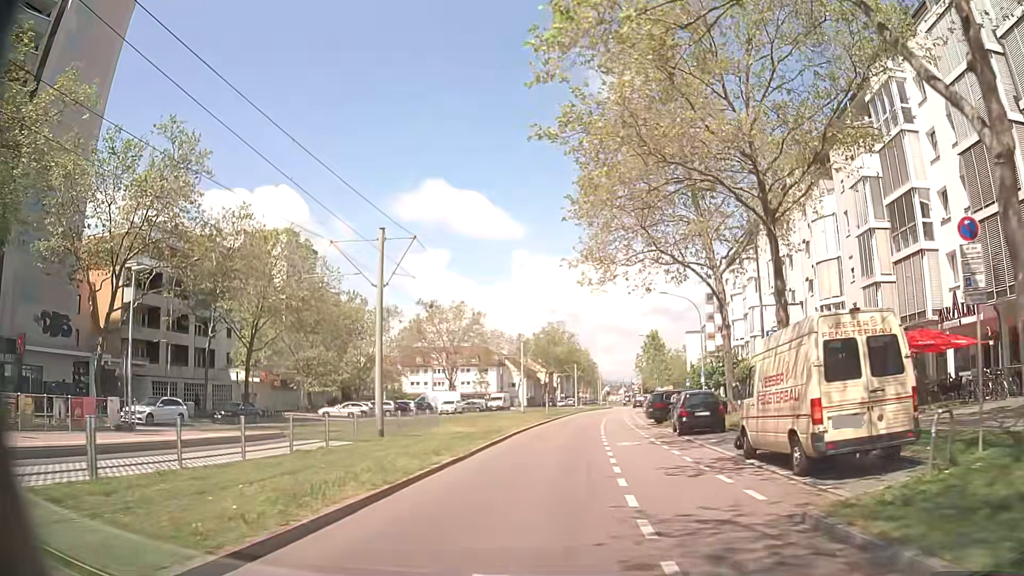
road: tertiary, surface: asphalt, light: Day
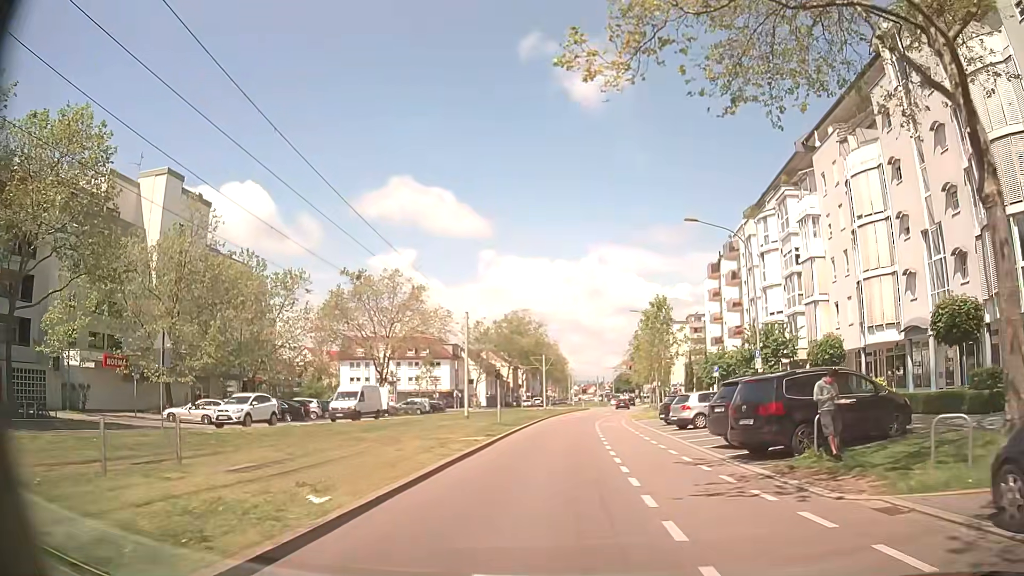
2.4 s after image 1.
(+1.1, +22.3) m; +4°
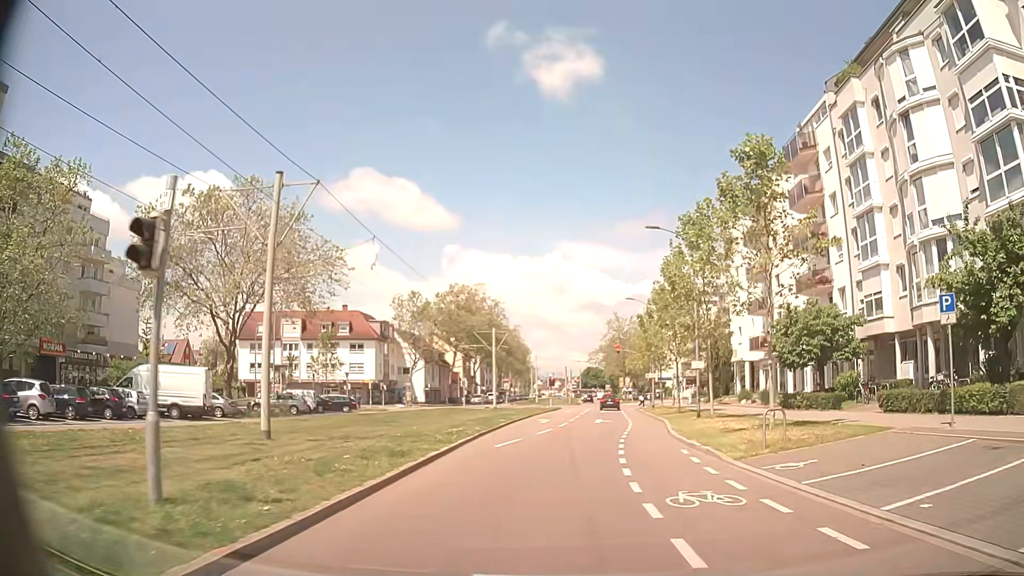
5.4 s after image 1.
(+1.0, +29.1) m; +3°
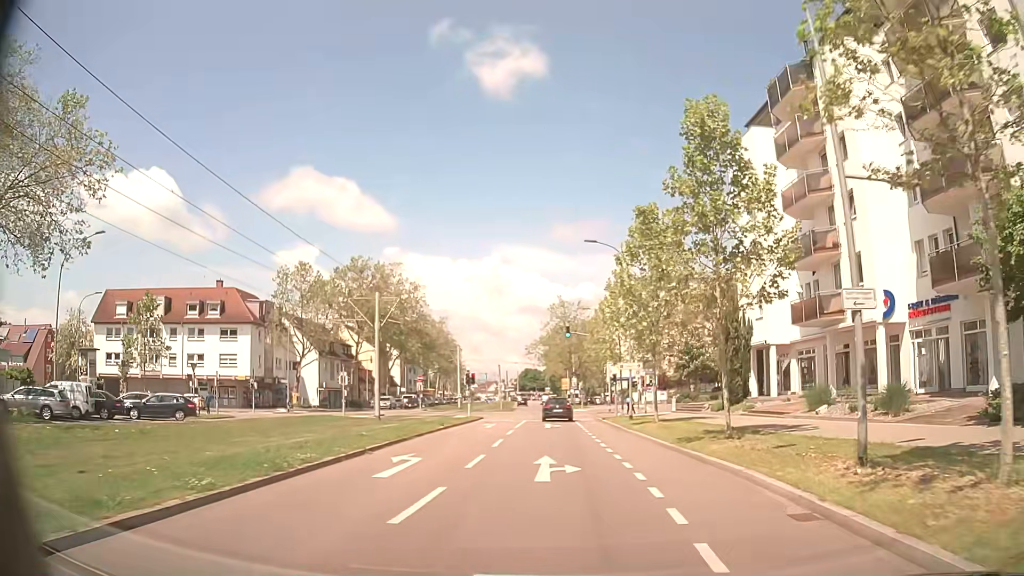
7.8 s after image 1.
(+1.4, +22.1) m; +6°
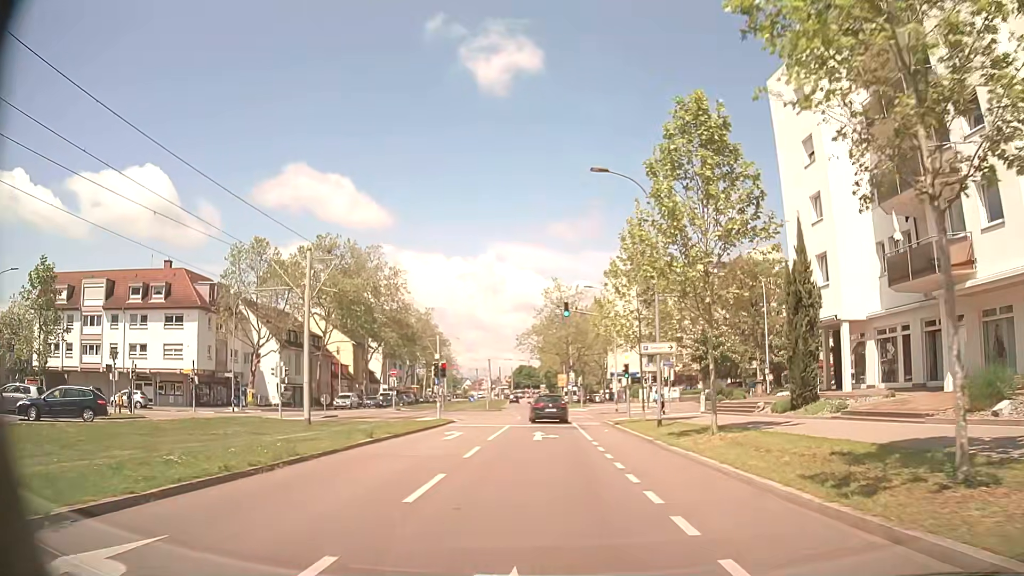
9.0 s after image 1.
(0.0, +10.7) m; 0°
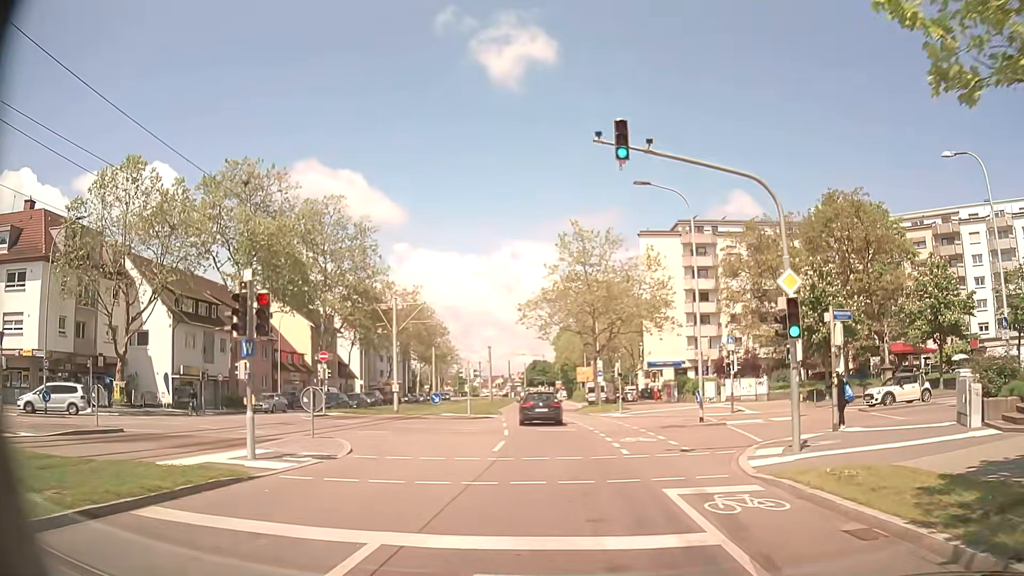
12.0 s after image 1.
(-0.3, +24.3) m; -1°
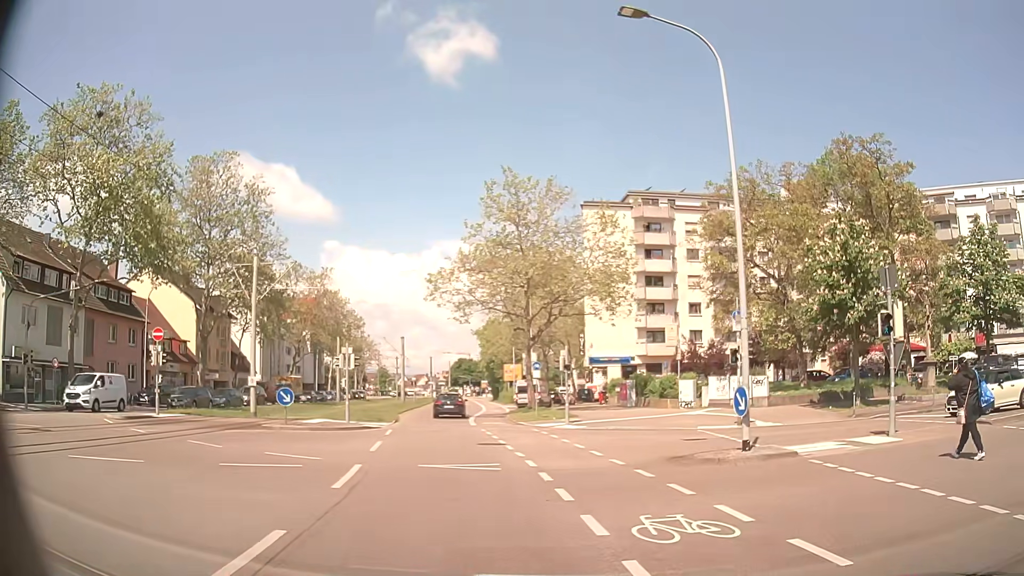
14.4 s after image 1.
(+0.3, +12.3) m; +7°
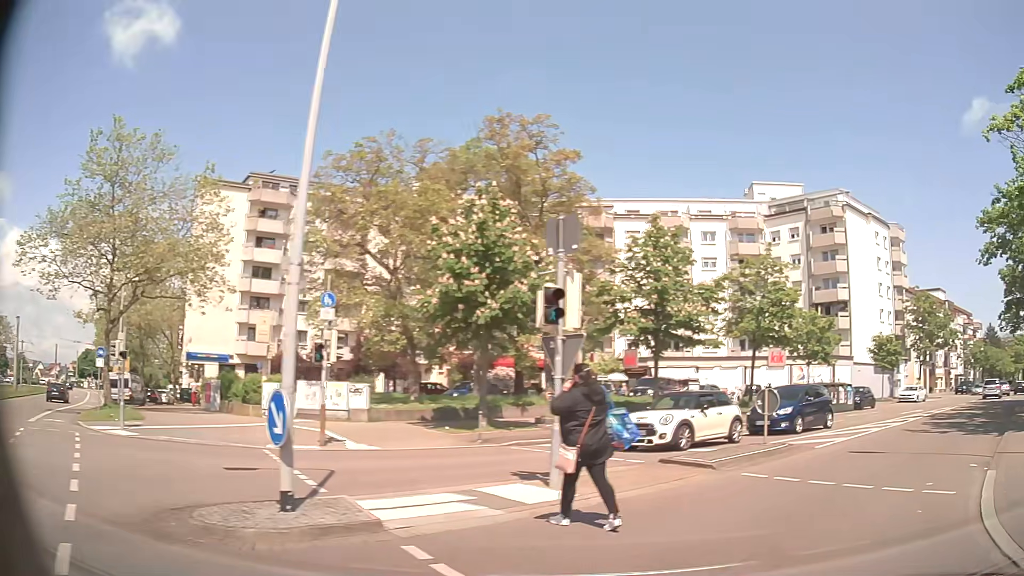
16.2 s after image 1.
(+1.6, +6.1) m; +34°
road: residential
(+3, +9) (+9, +18) (+15, +26) (+21, +33) (+28, +41) (+34, +48) (+40, +56) (+47, +64) (+54, +71) (+61, +78) m
